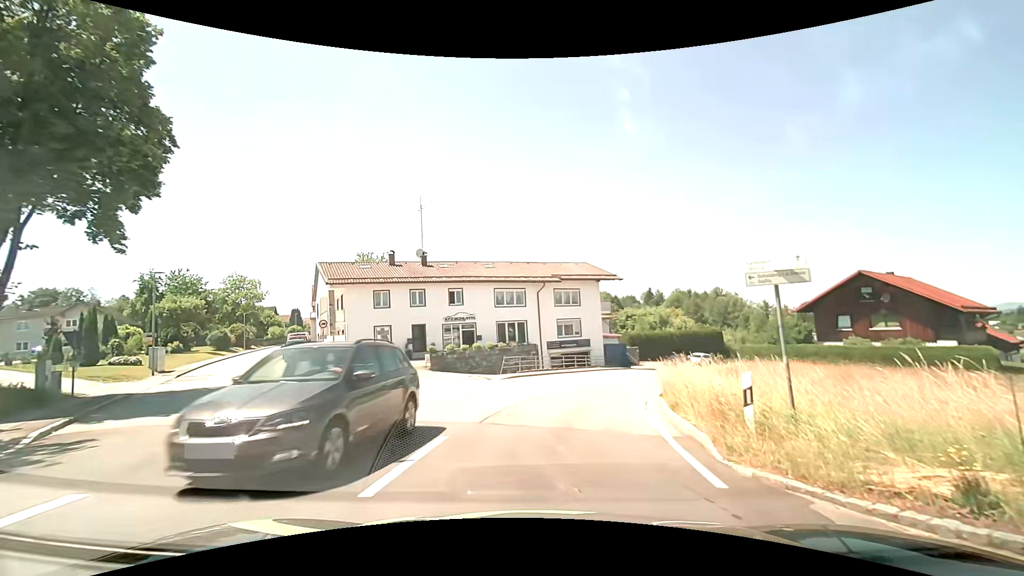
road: tertiary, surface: asphalt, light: Day
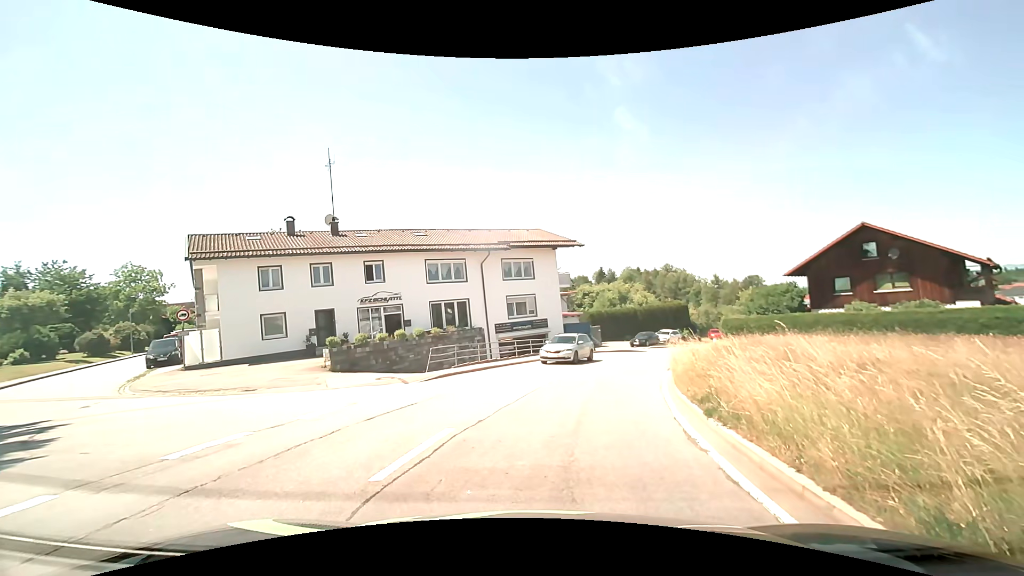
(+0.6, +8.2) m; +7°
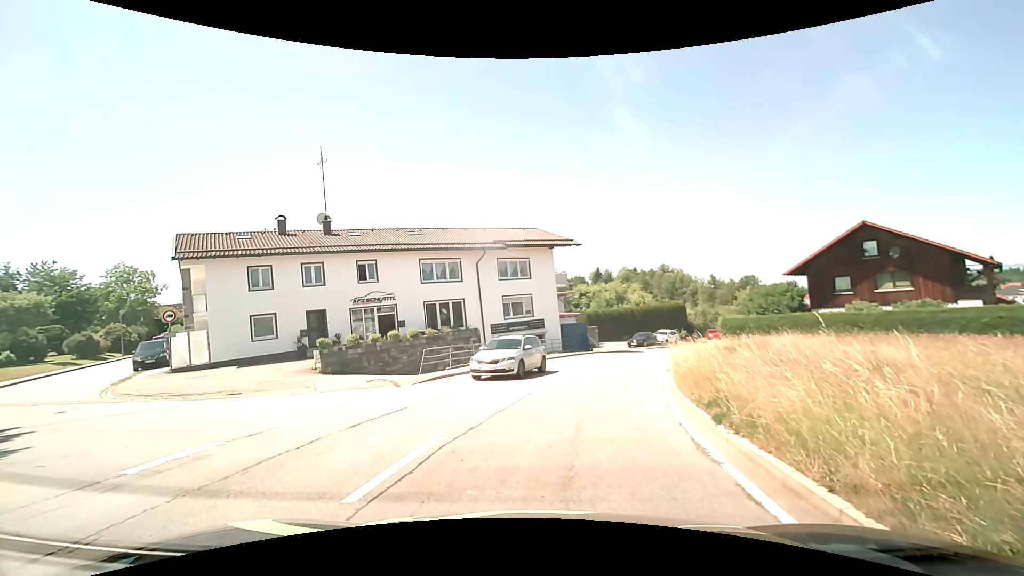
(0.0, +0.6) m; 0°
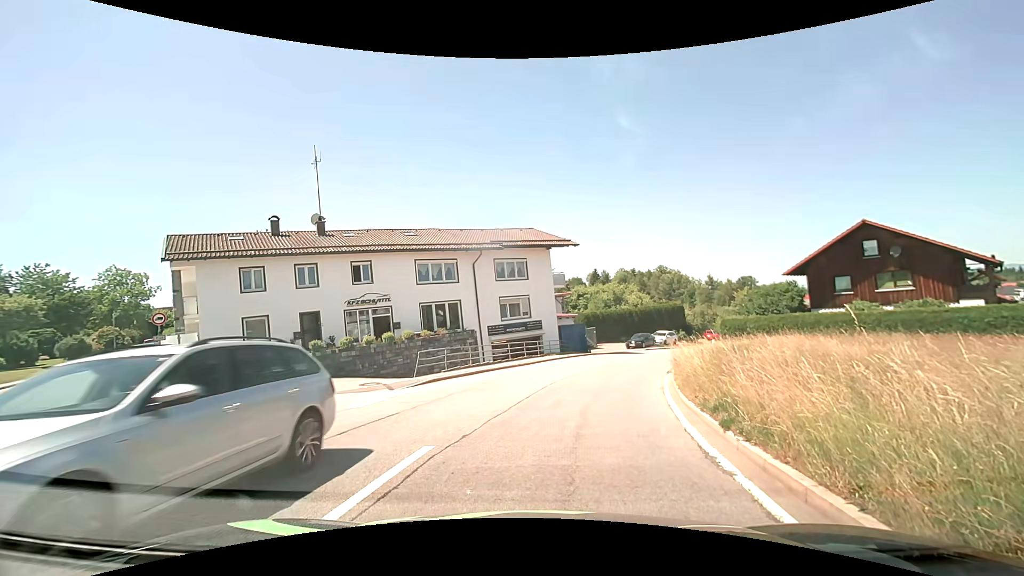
(0.0, +0.4) m; 0°
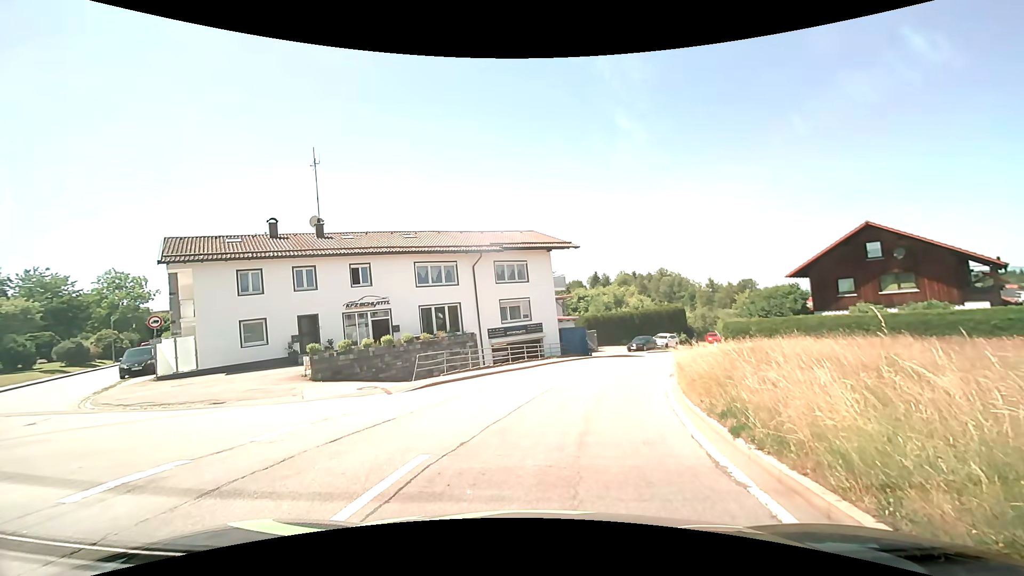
(0.0, +0.3) m; 0°
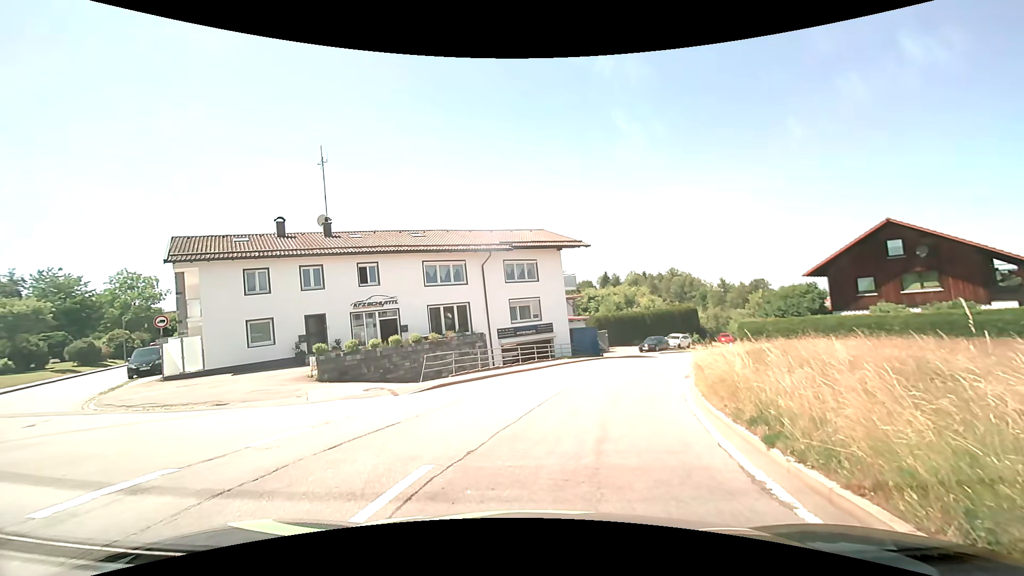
(0.0, +0.6) m; 0°
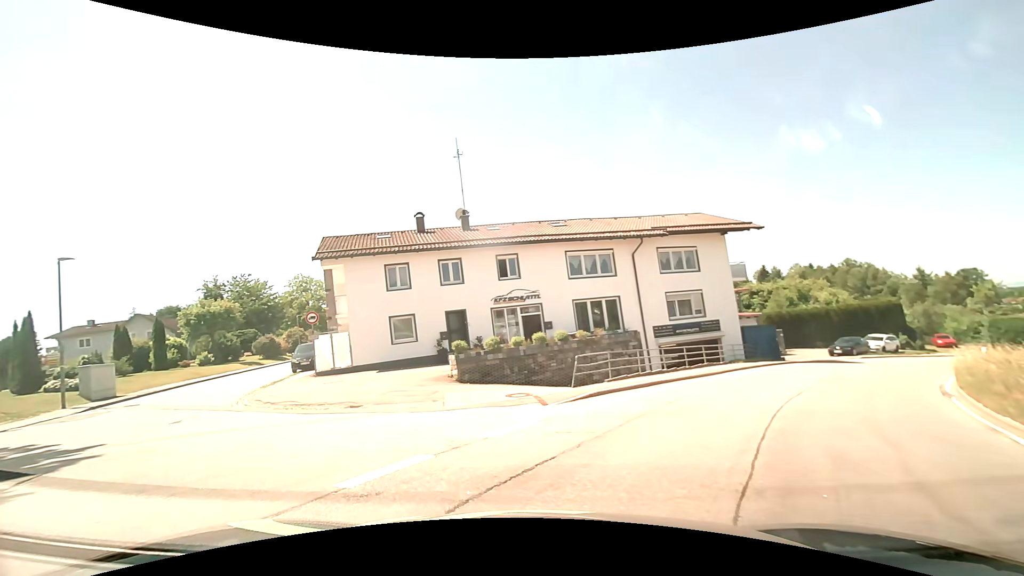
(-0.5, +3.3) m; -18°
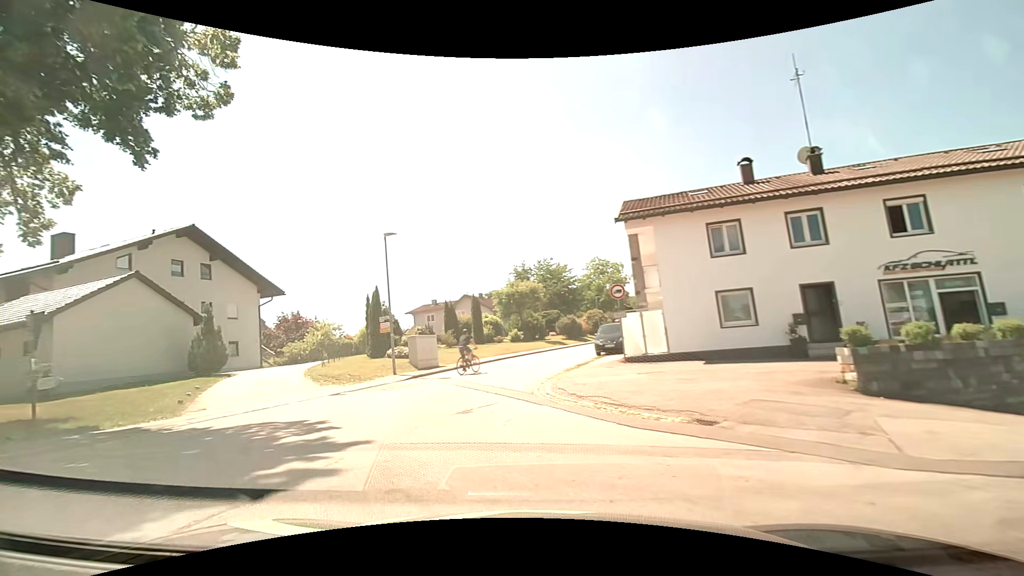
(-1.6, +5.4) m; -32°
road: residential
(-1, +10) (-2, +20) (0, +30) (+3, +39) (+7, +48) (+11, +57) (+15, +66) (+19, +76) (+24, +85) (+28, +94) m
